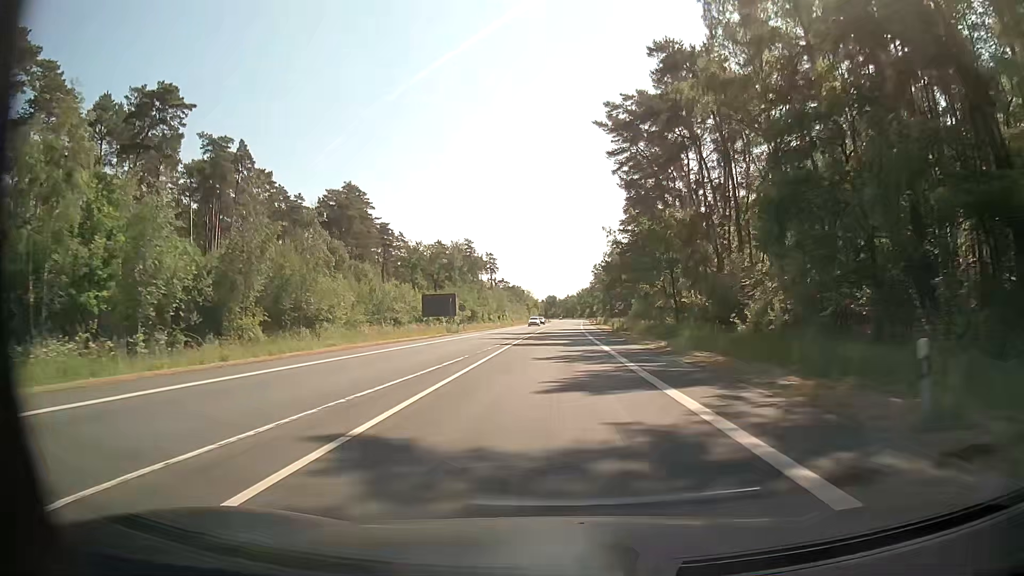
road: secondary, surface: asphalt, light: Day
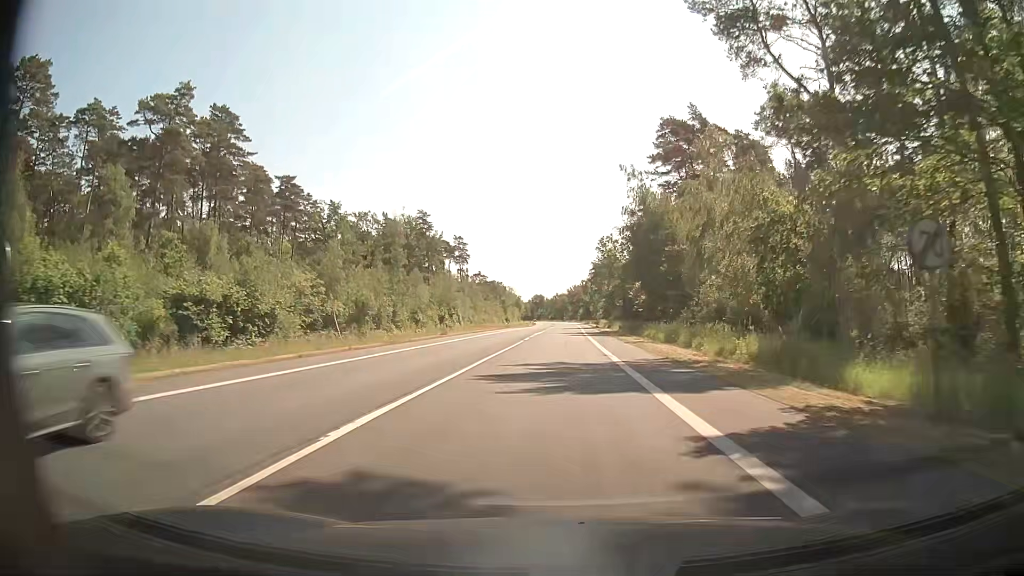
(+0.4, +56.4) m; +1°
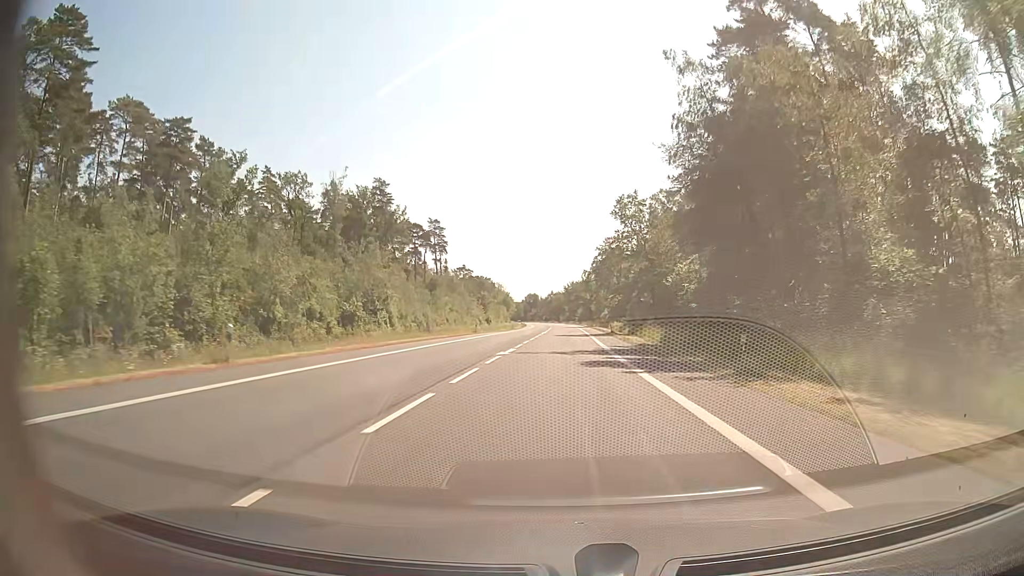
(-0.1, +35.4) m; 0°
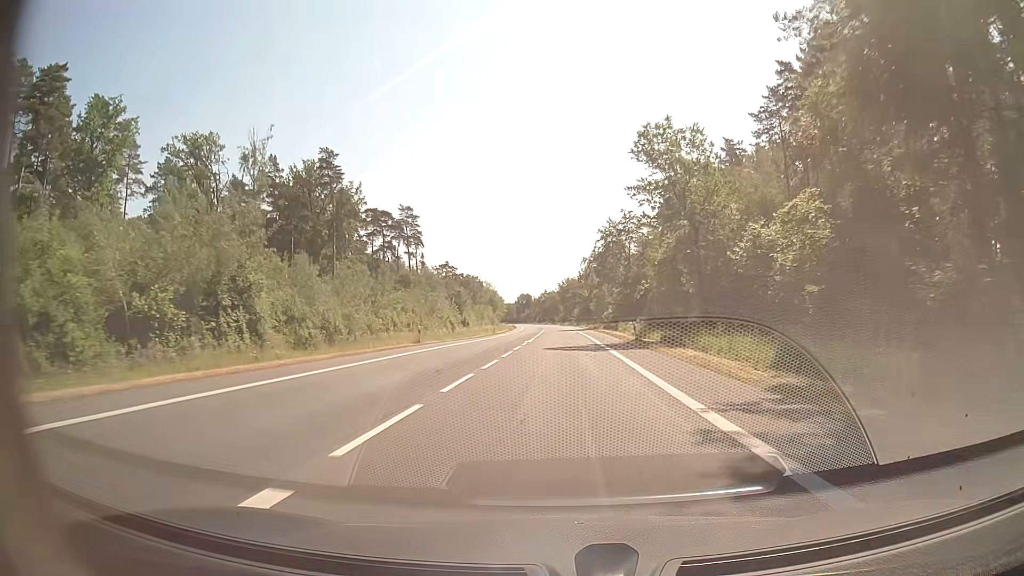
(+0.1, +25.0) m; 0°
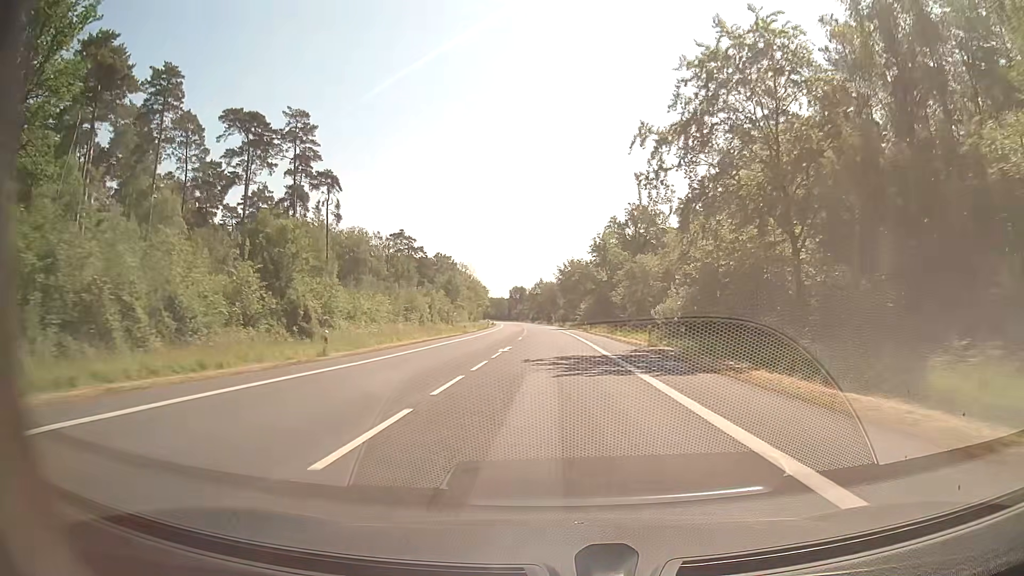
(+0.2, +67.1) m; 0°
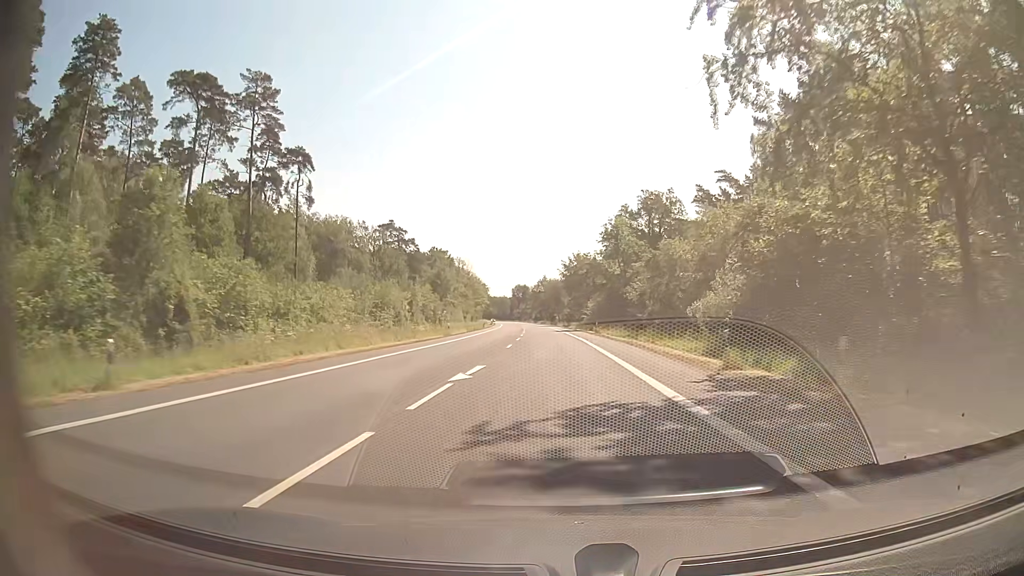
(0.0, +14.2) m; 0°
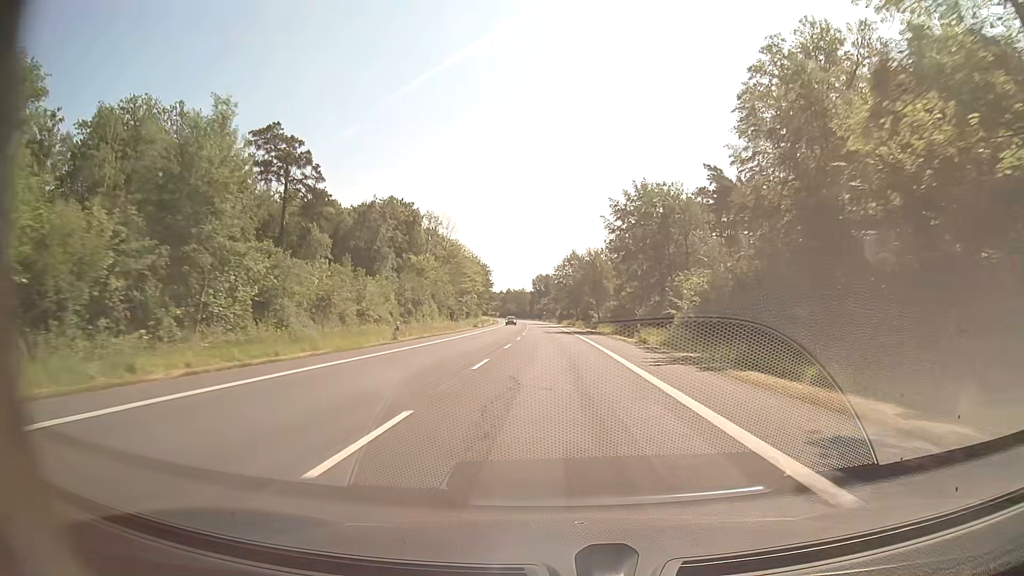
(-1.4, +74.3) m; -2°
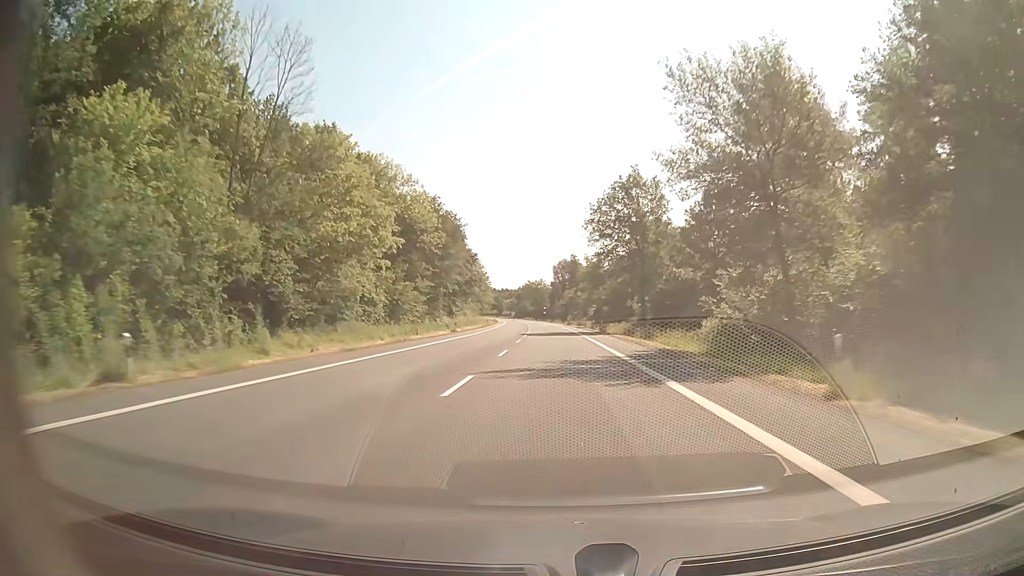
(-1.3, +77.3) m; -2°
(0, +10) (0, +20) (0, +30) (0, +40) (-1, +50) (-1, +60) (-1, +70) (-1, +80) (-2, +90) (-2, +100) m
